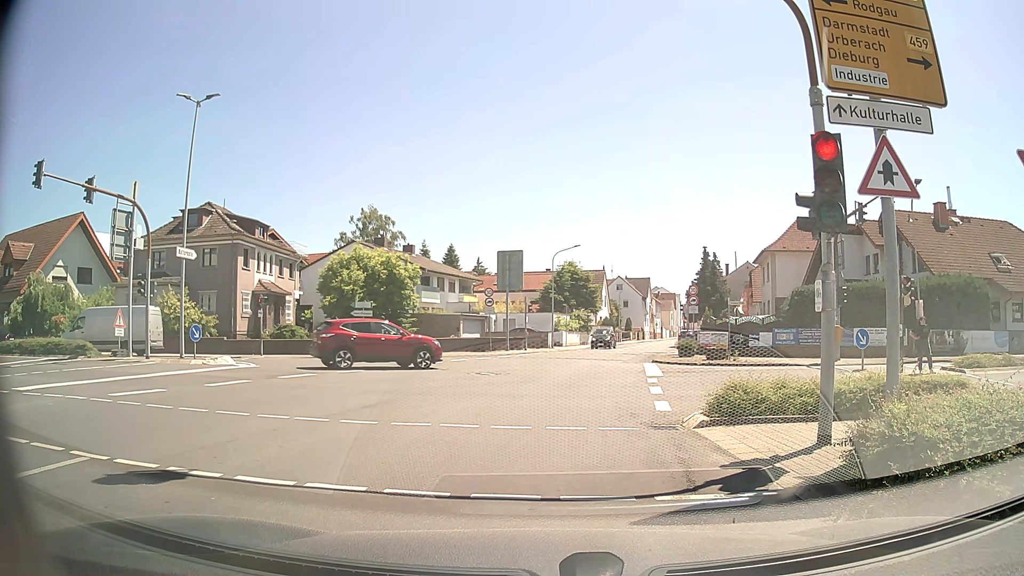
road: tertiary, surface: asphalt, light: Day
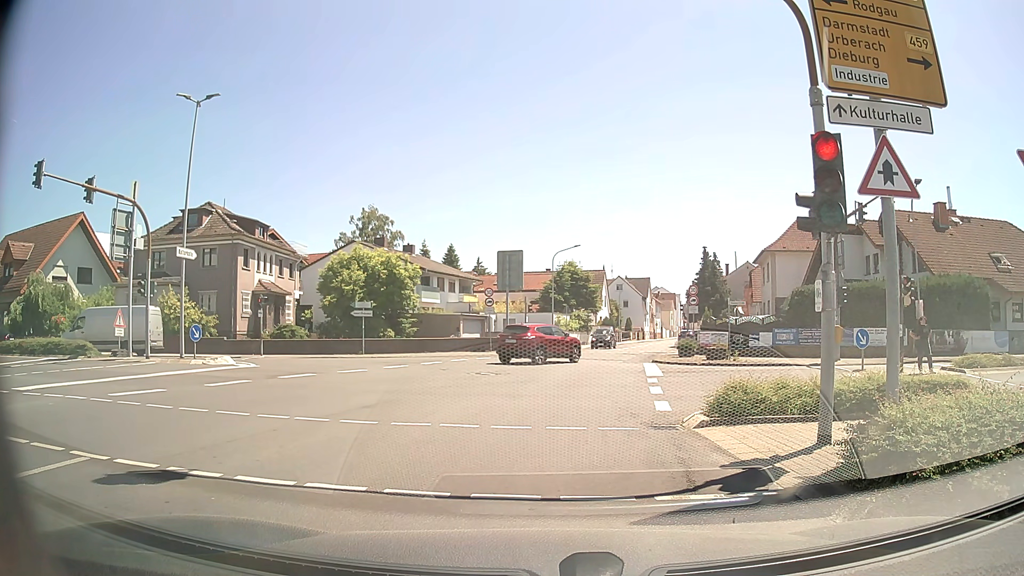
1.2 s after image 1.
(0.0, 0.0) m; 0°
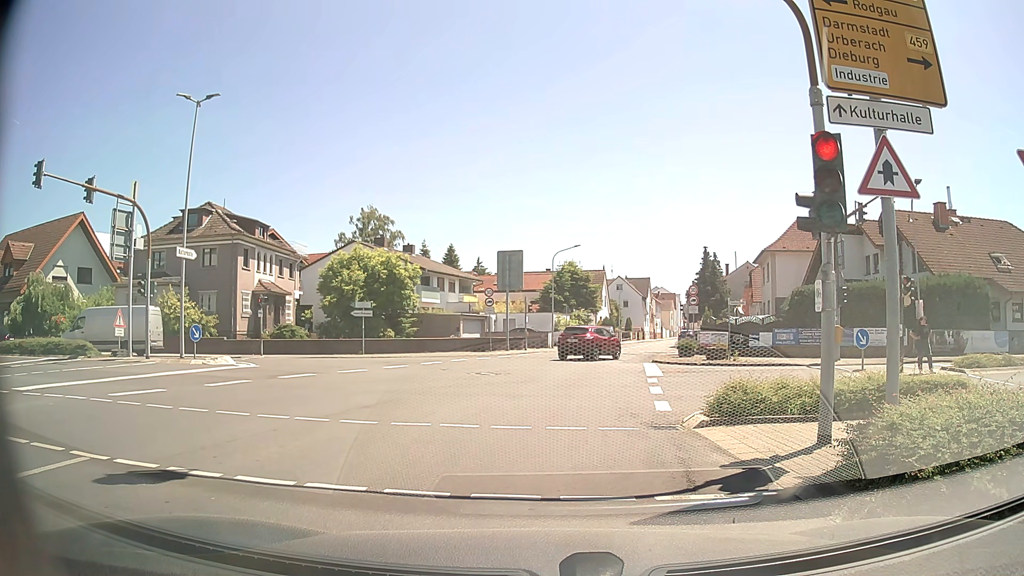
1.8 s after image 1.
(0.0, 0.0) m; 0°
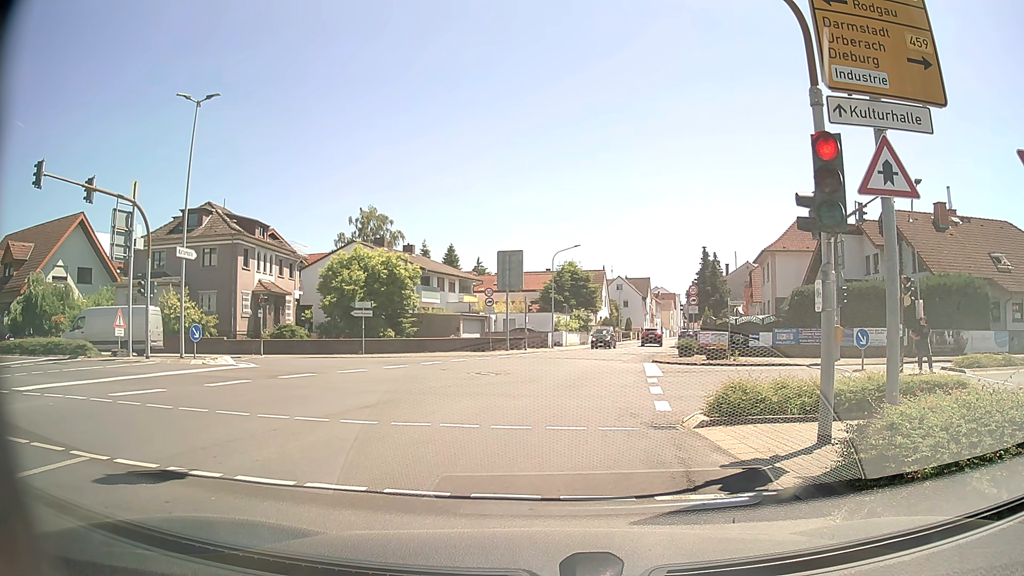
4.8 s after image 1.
(0.0, 0.0) m; 0°
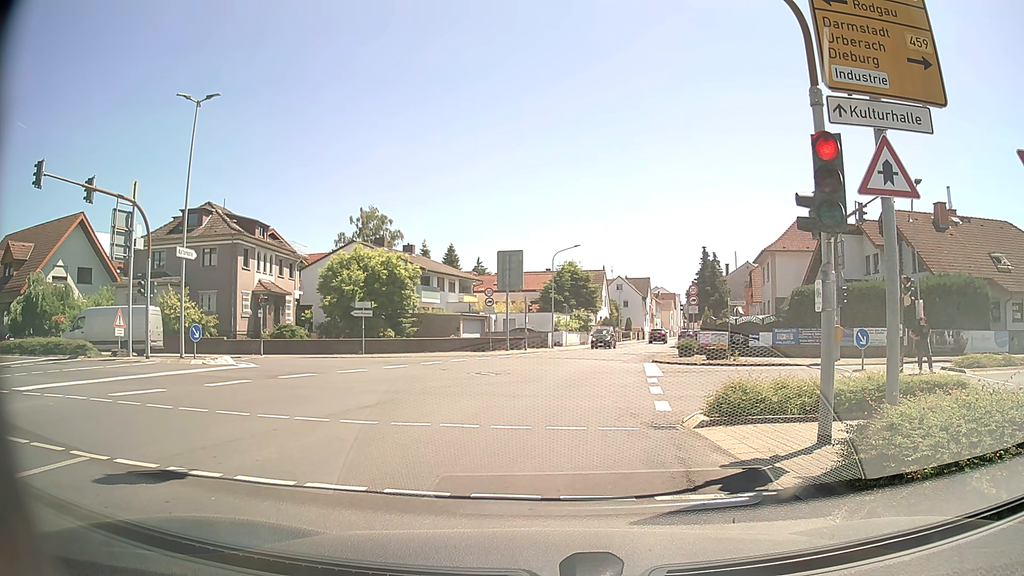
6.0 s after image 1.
(0.0, 0.0) m; 0°
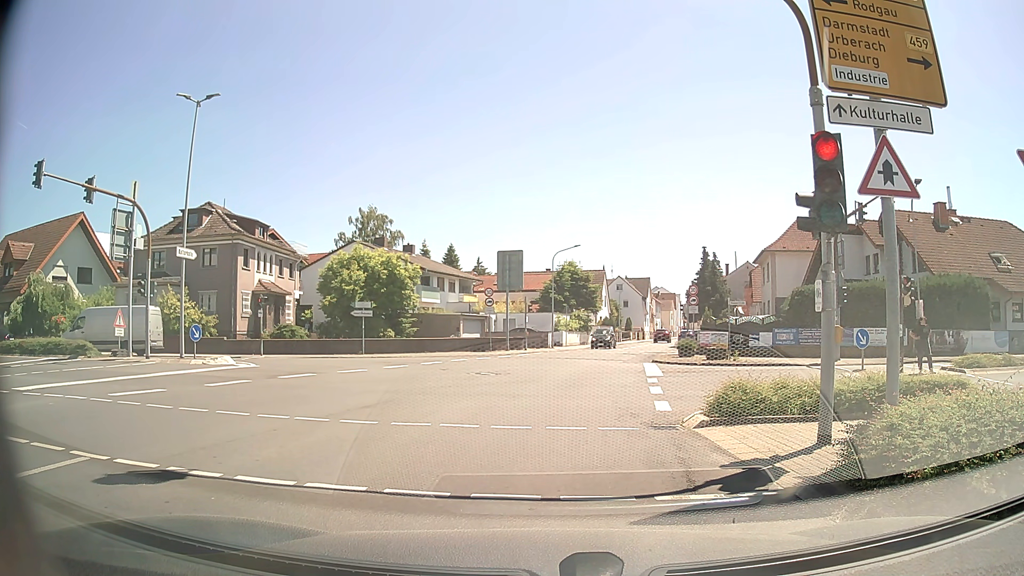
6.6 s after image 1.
(0.0, 0.0) m; 0°
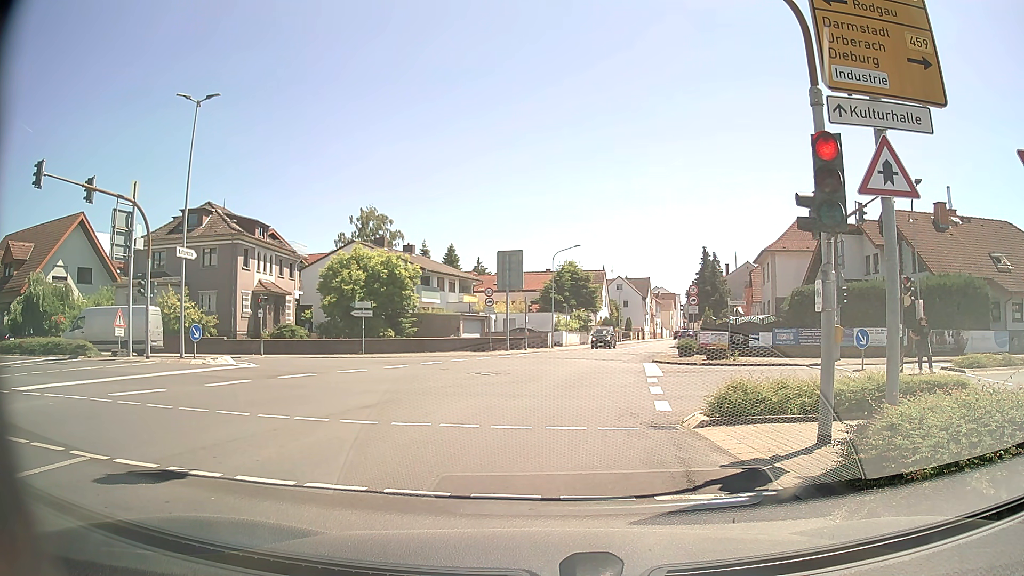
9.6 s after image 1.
(0.0, 0.0) m; 0°
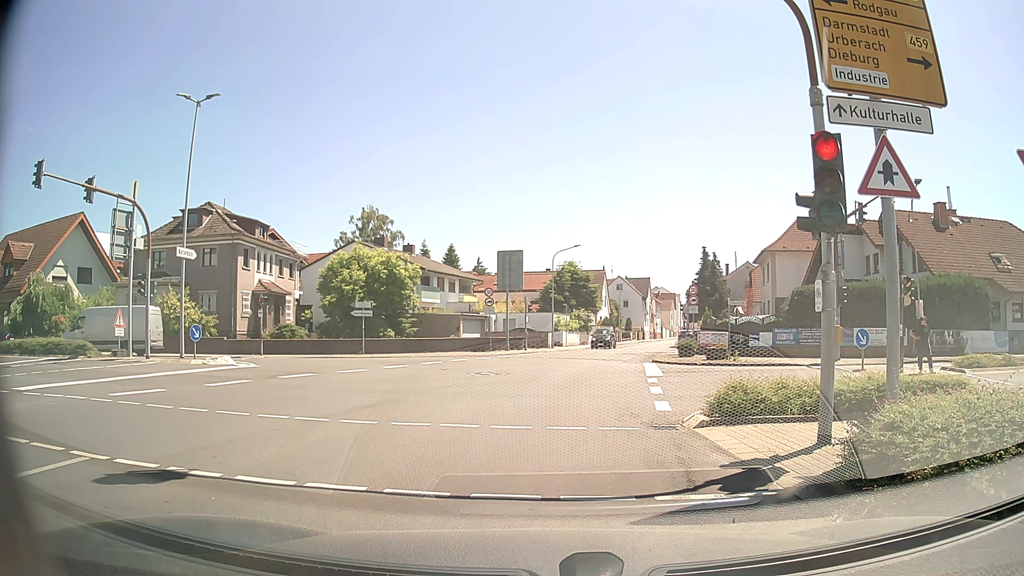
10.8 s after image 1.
(0.0, 0.0) m; 0°
(0, +10) (+1, +20) (+3, +30) (+5, +40) (+8, +49) (+10, +59) (+12, +69) (+15, +78) (+18, +88) (+21, +98) m
